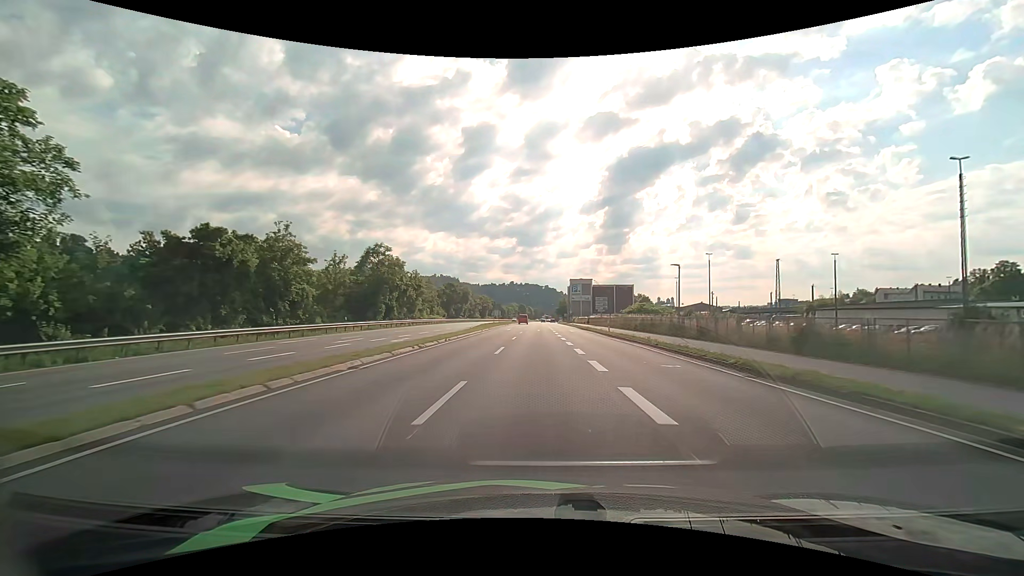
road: primary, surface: asphalt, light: Day
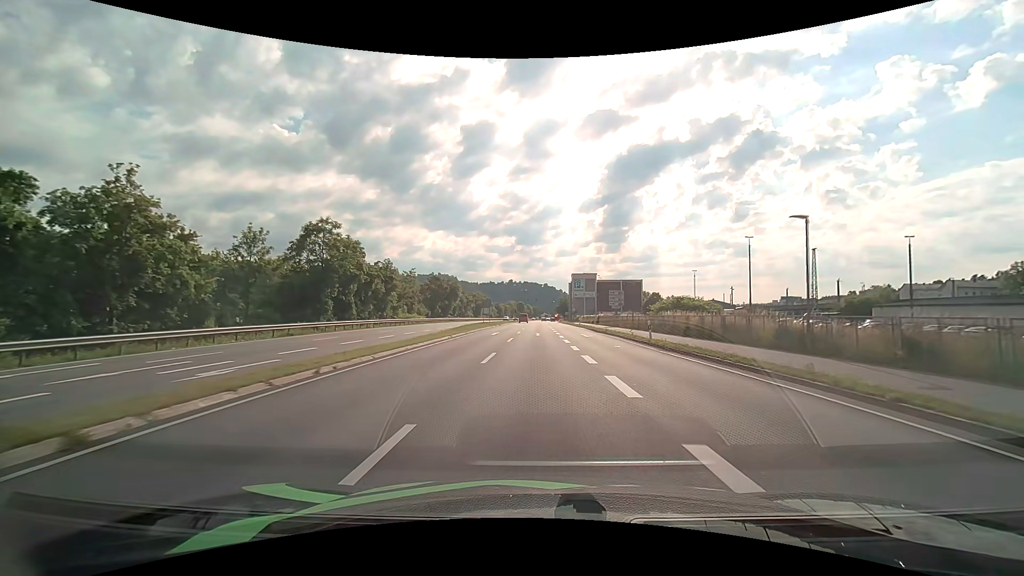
(0.0, +16.1) m; 0°
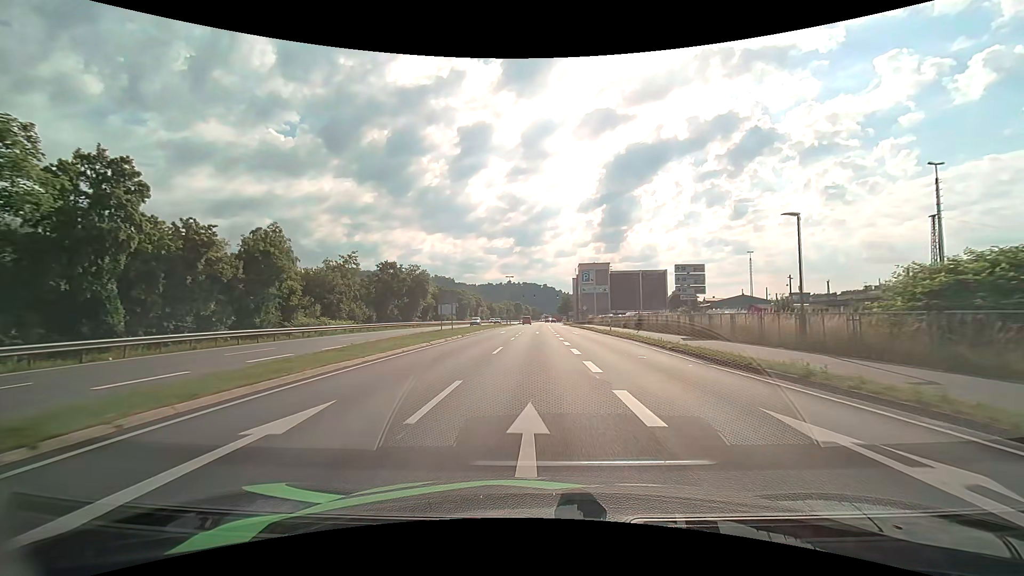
(+0.1, +31.7) m; 0°
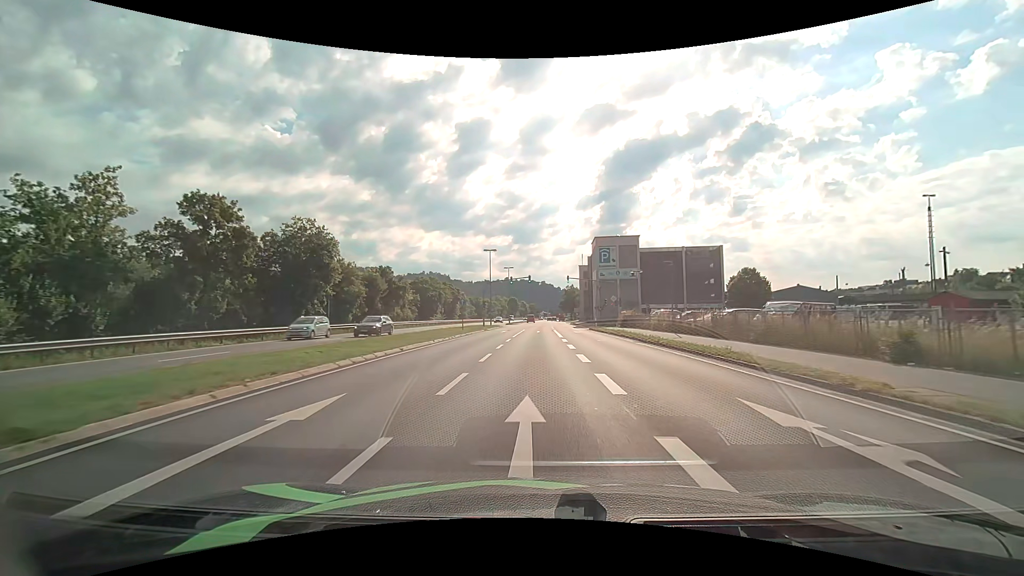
(0.0, +39.7) m; 0°
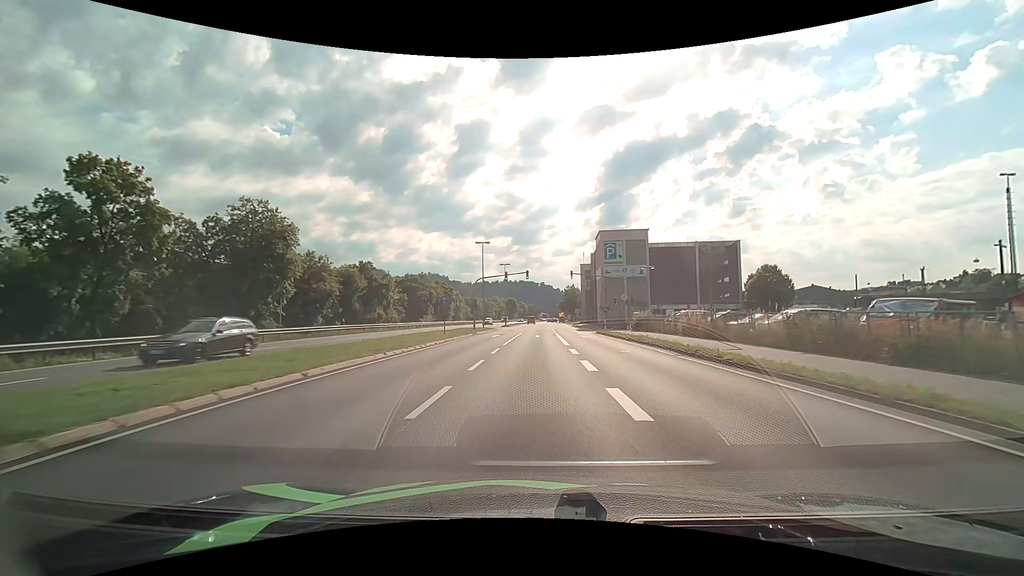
(0.0, +7.9) m; 0°
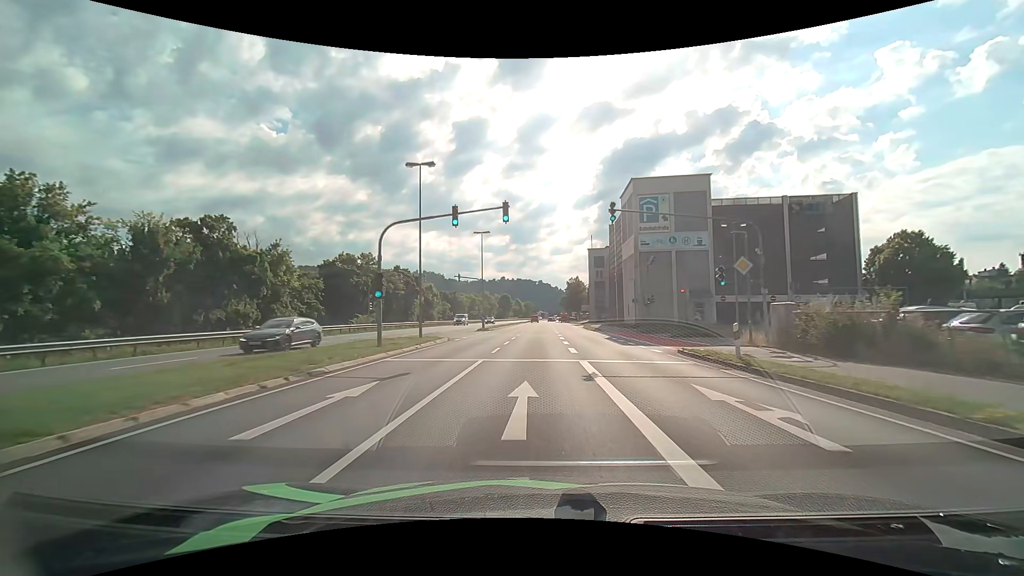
(+0.1, +30.0) m; 0°
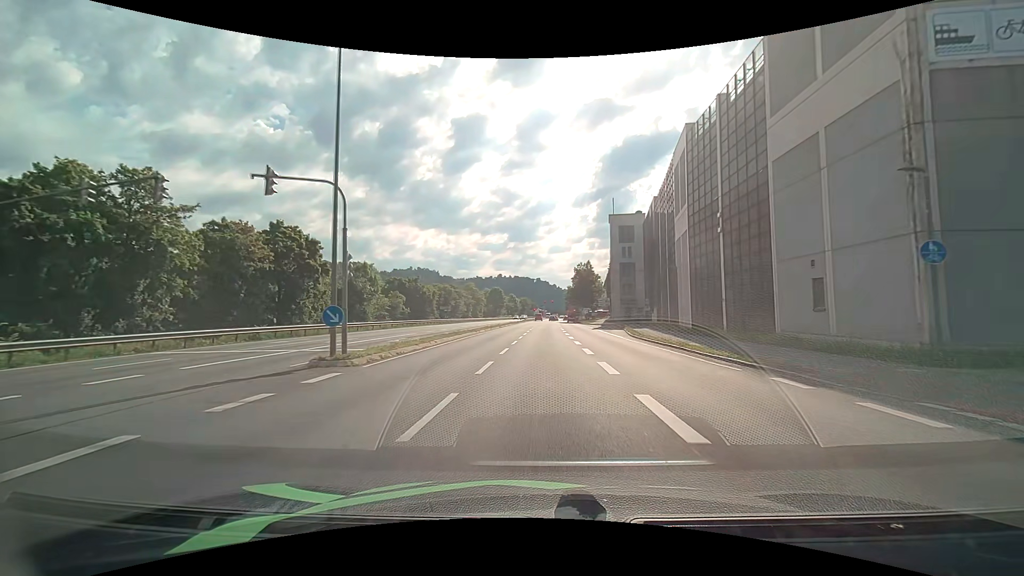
(-0.1, +37.6) m; 0°
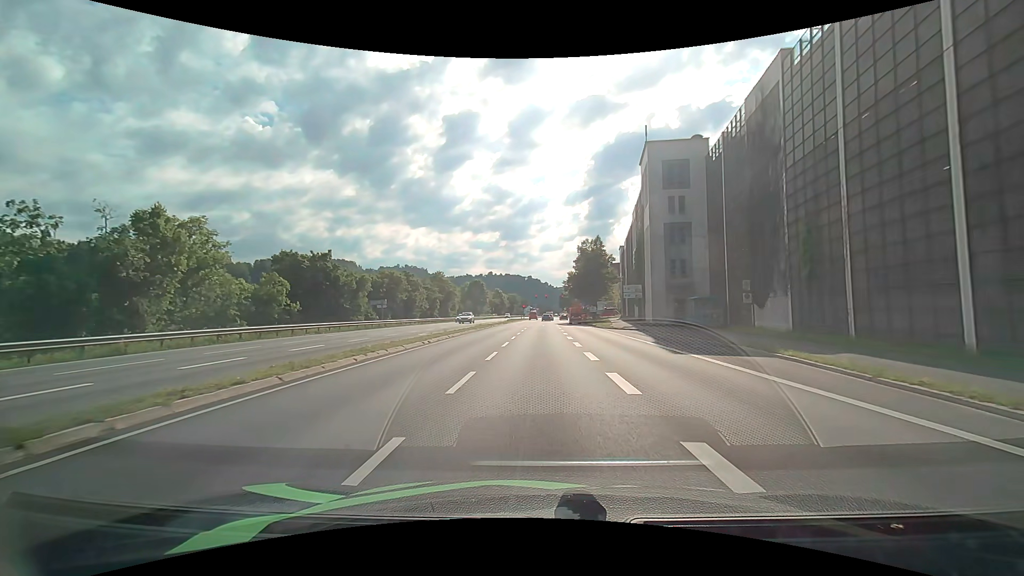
(+0.4, +32.8) m; +2°
(0, +10) (0, +20) (0, +30) (0, +40) (0, +50) (0, +60) (0, +70) (+1, +80) (+1, +90) (+1, +100) m
